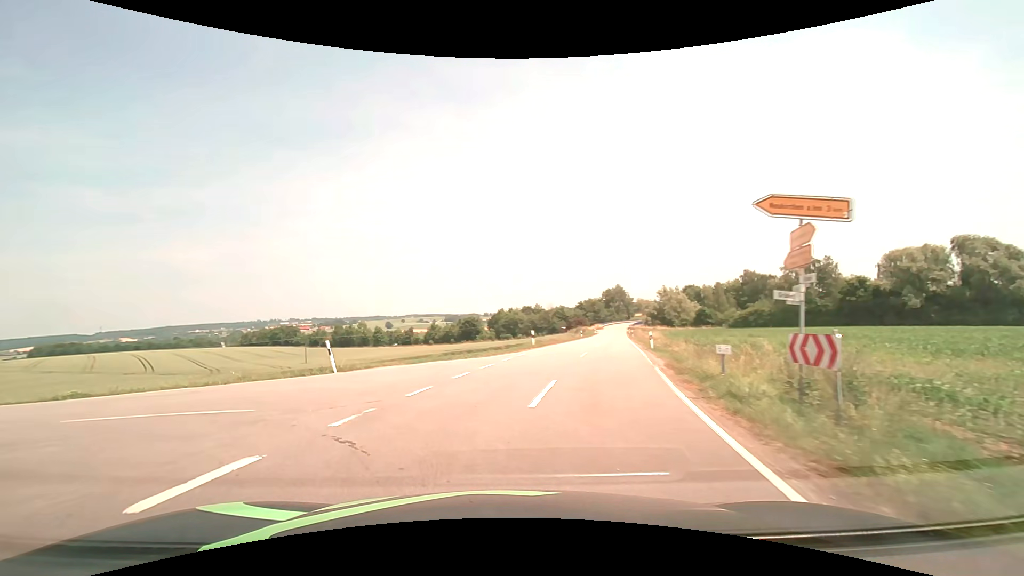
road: tertiary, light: Day
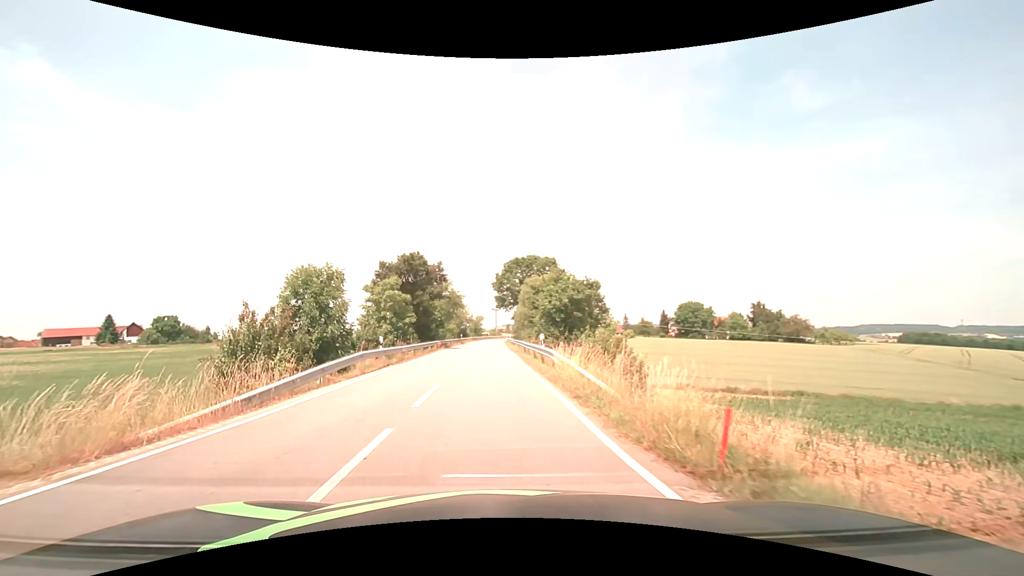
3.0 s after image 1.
(-11.3, +13.2) m; -82°
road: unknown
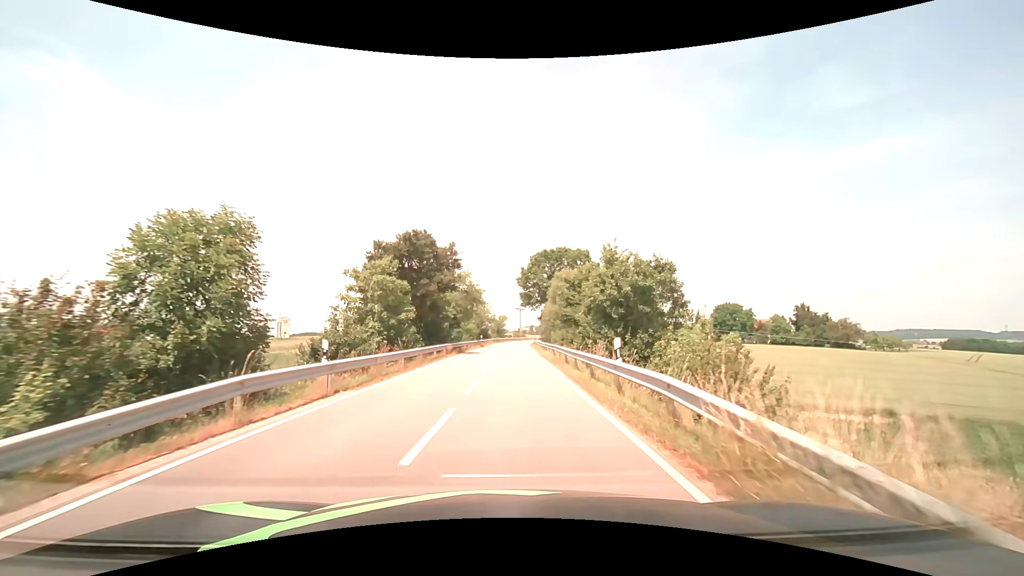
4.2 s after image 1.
(-0.5, +10.3) m; -3°
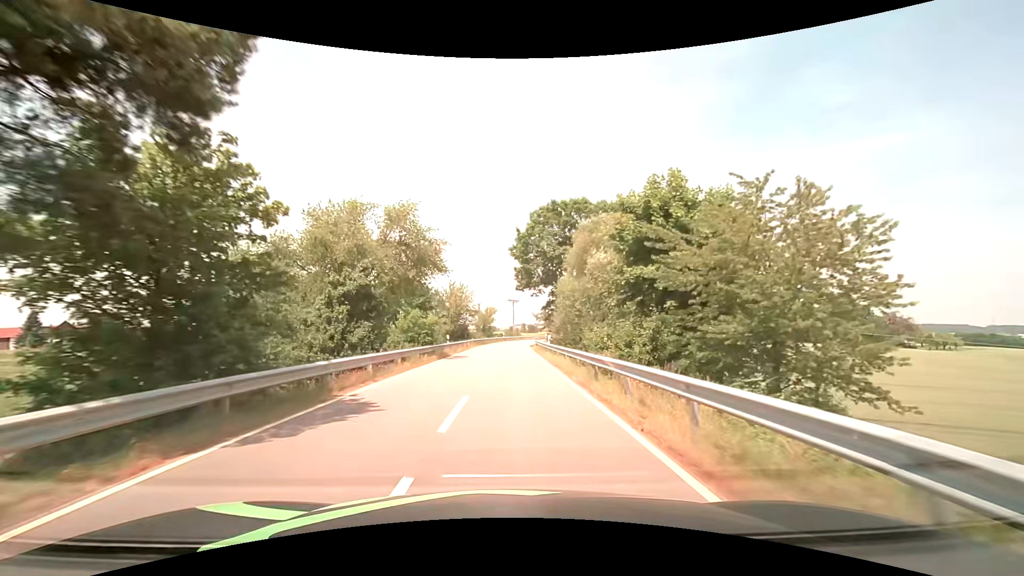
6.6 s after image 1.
(+0.2, +29.3) m; +1°
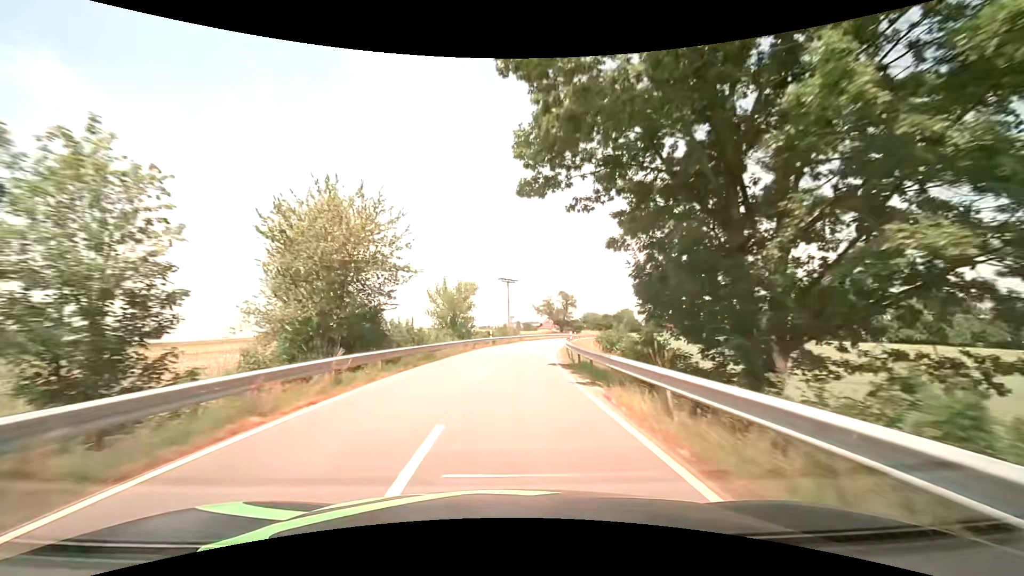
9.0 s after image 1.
(+0.1, +40.1) m; 0°
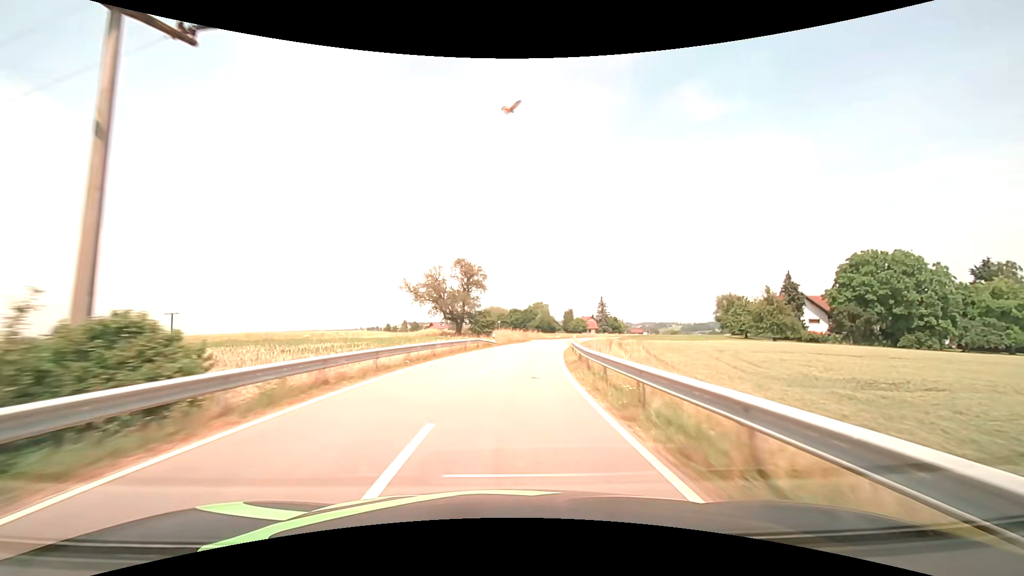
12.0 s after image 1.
(+5.8, +59.9) m; +12°
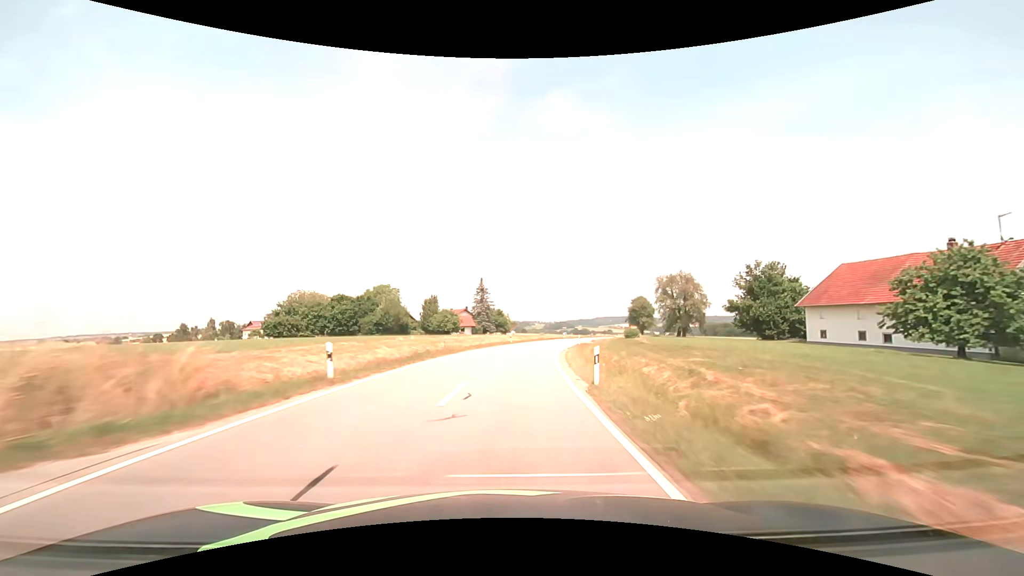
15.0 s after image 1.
(+8.6, +66.9) m; +15°
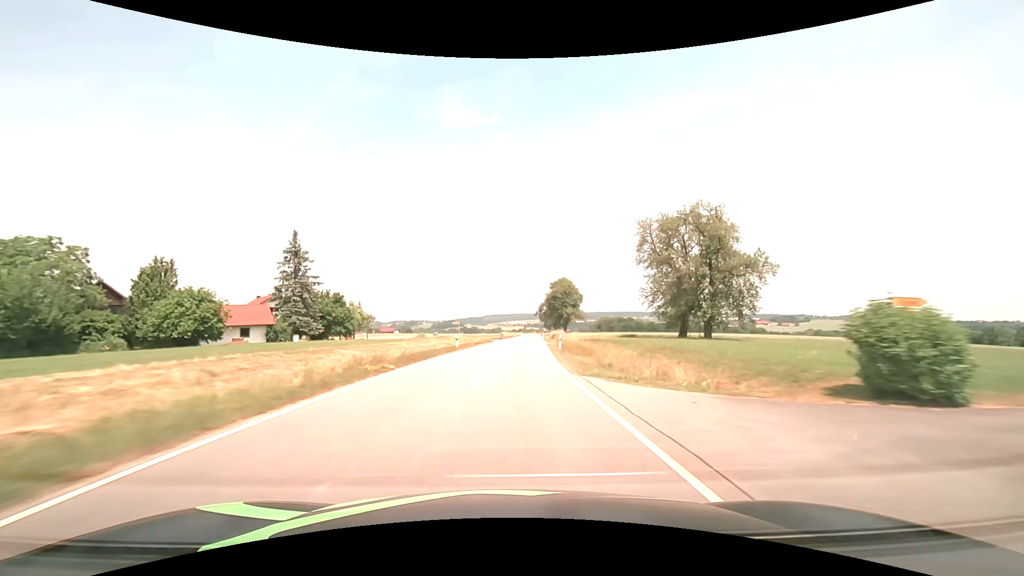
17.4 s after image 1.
(+6.3, +57.6) m; +13°
(0, +10) (0, +20) (+1, +30) (+1, +40) (+2, +50) (+3, +60) (+4, +70) (+4, +80) (+5, +90) (+6, +100) m
